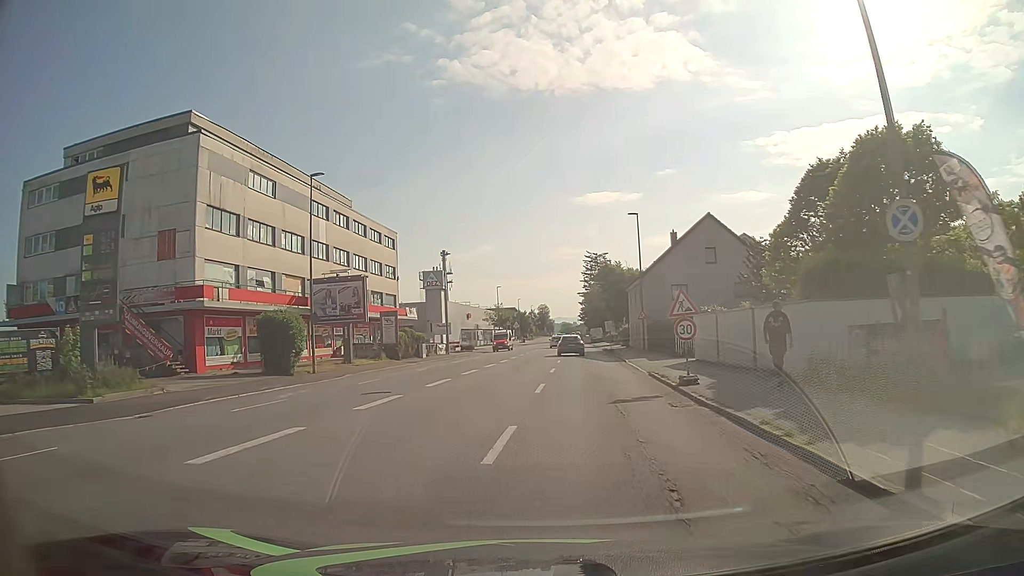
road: tertiary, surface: asphalt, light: Day
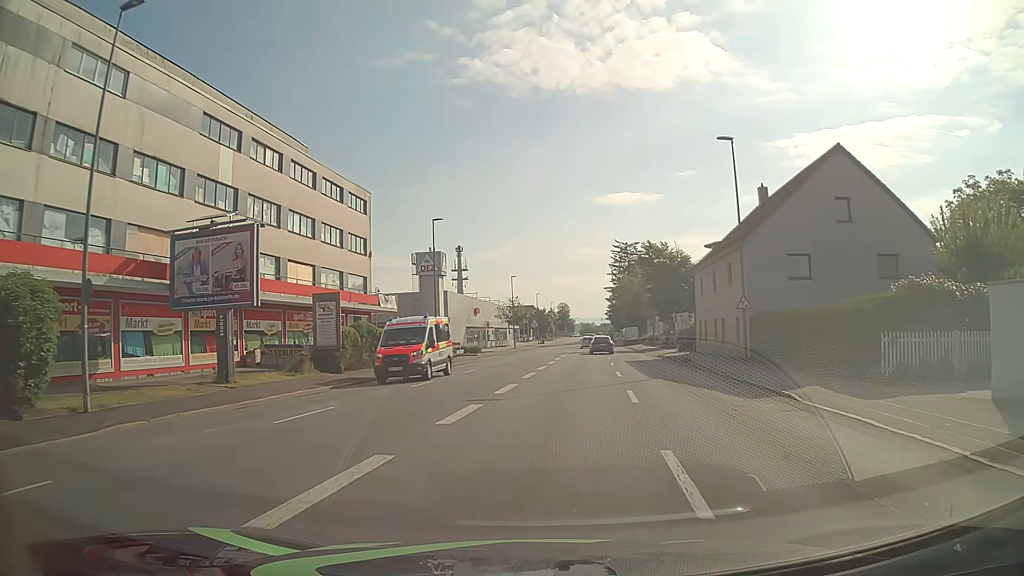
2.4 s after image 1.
(-0.6, +20.2) m; -2°
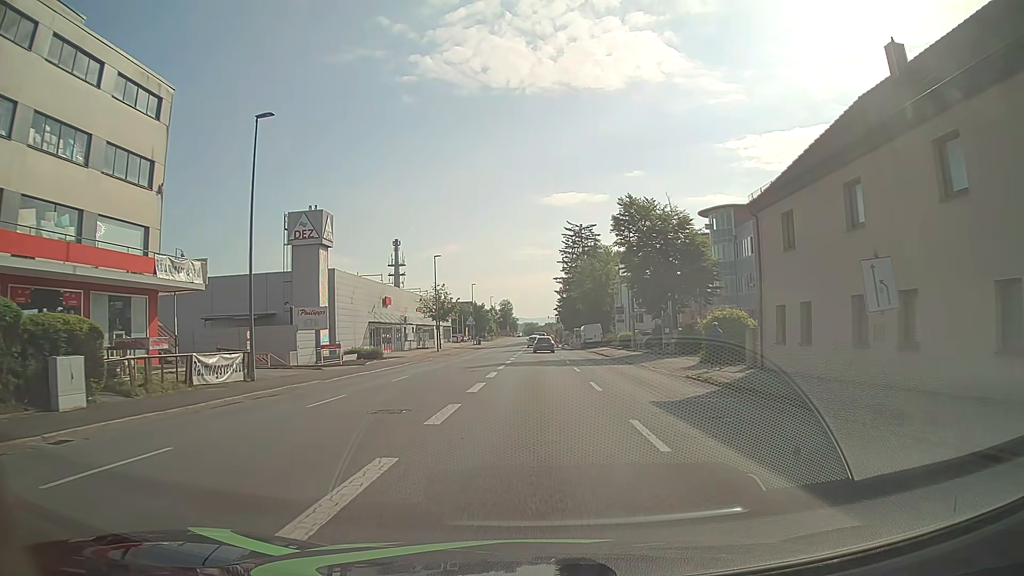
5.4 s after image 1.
(+1.3, +23.9) m; +5°
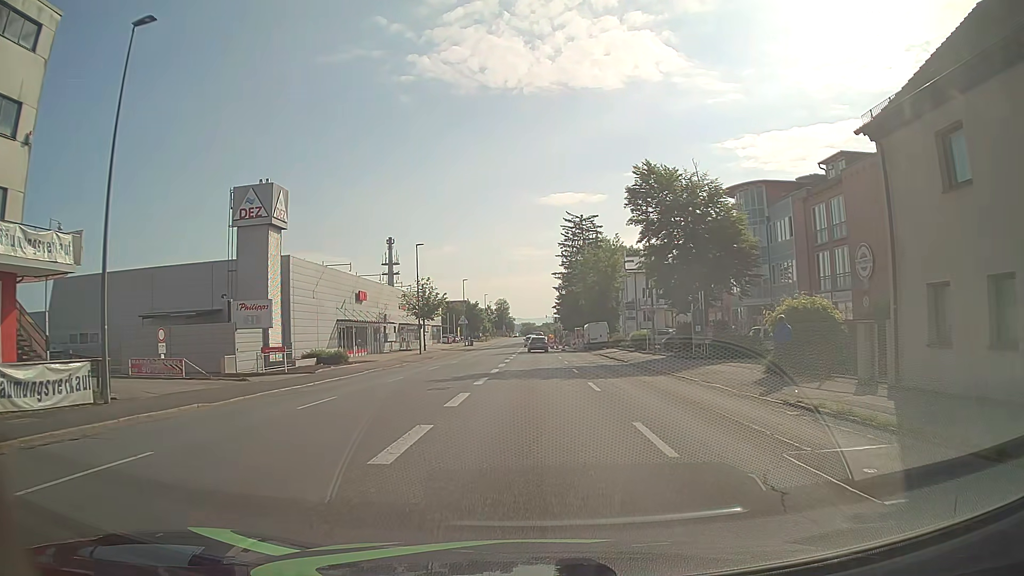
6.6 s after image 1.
(0.0, +9.5) m; 0°
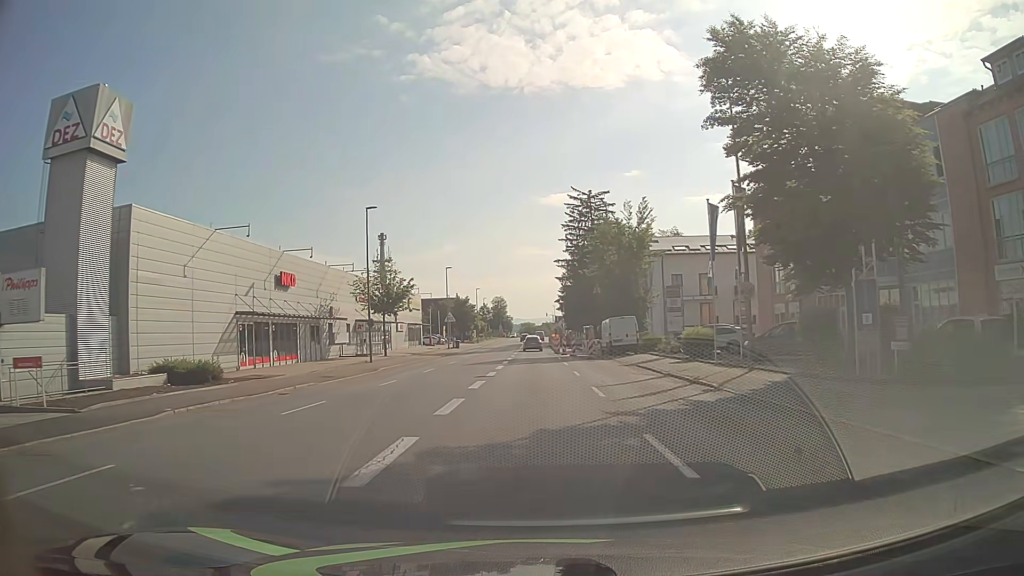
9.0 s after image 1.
(0.0, +19.0) m; 0°
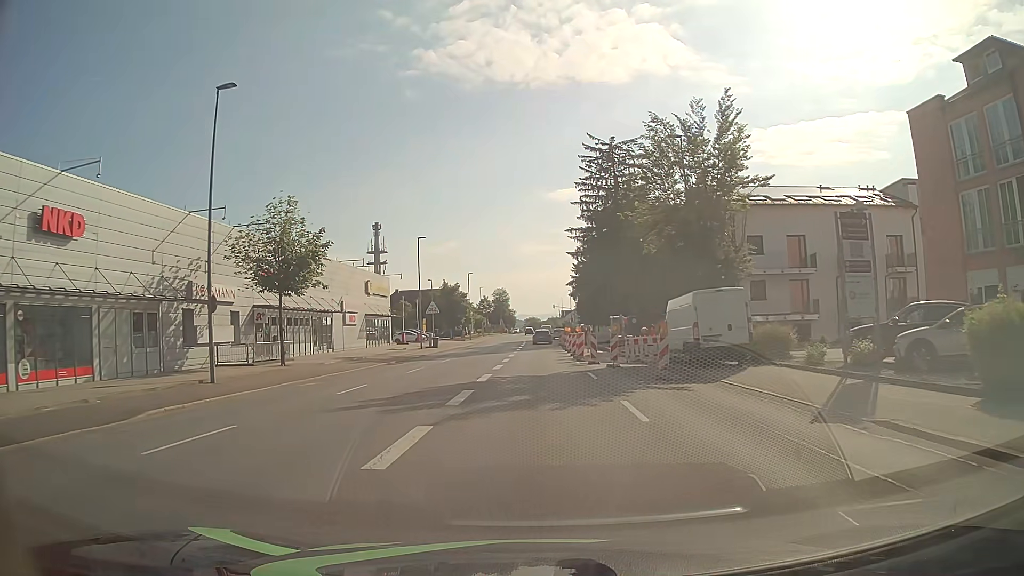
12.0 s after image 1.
(-0.1, +23.4) m; 0°
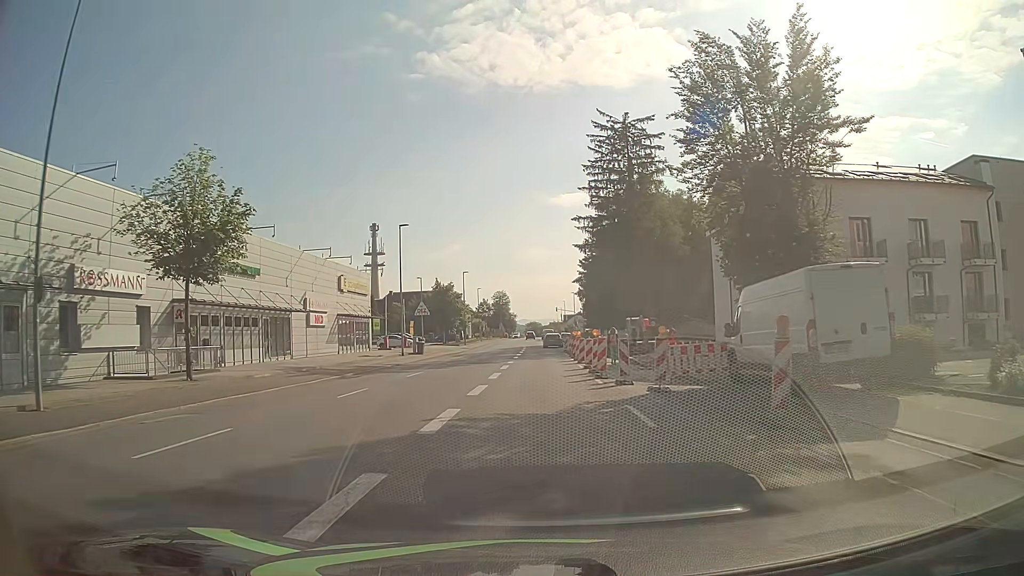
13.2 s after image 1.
(0.0, +9.3) m; 0°
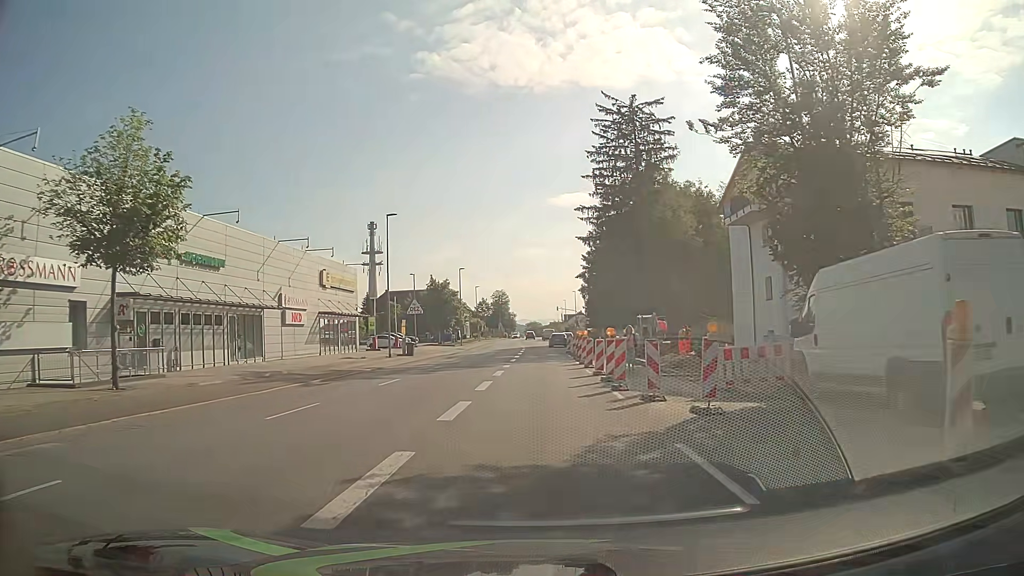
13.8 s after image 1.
(0.0, +4.7) m; 0°
(0, +10) (0, +20) (0, +30) (0, +40) (0, +50) (0, +60) (+1, +70) (+1, +80) (+1, +90) (+1, +100) m
